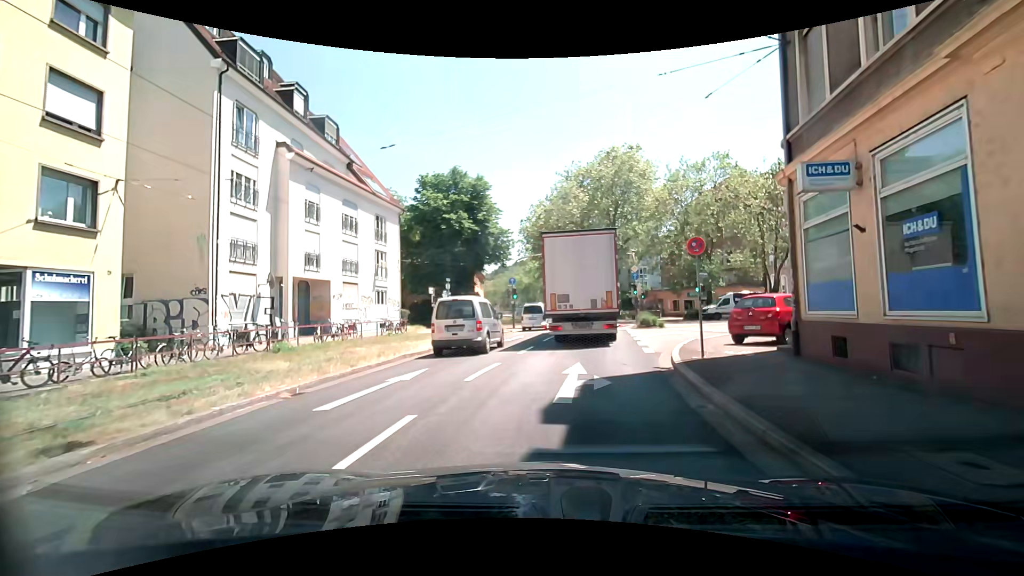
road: primary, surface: asphalt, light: Day
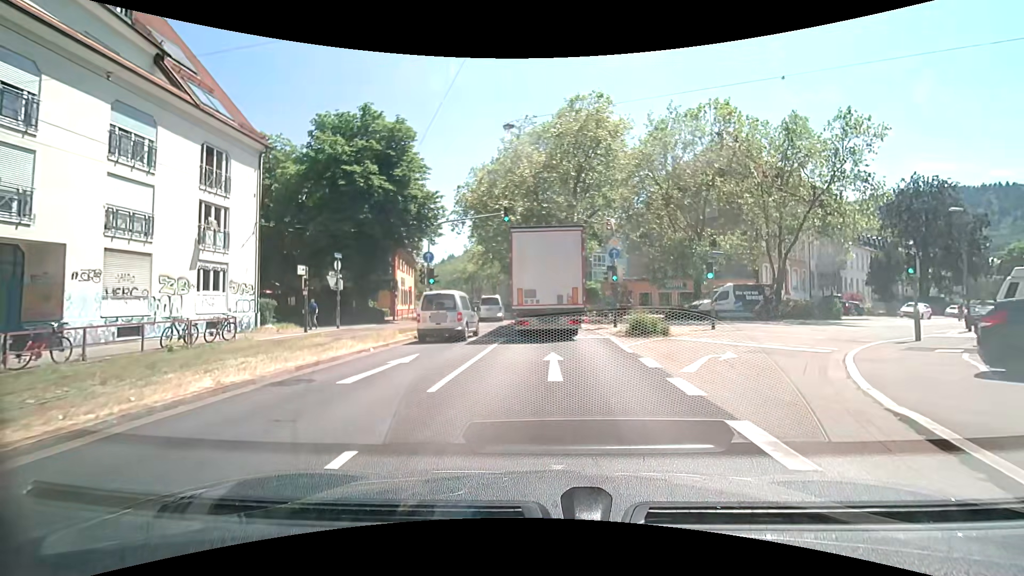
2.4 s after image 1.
(+0.6, +13.5) m; +5°
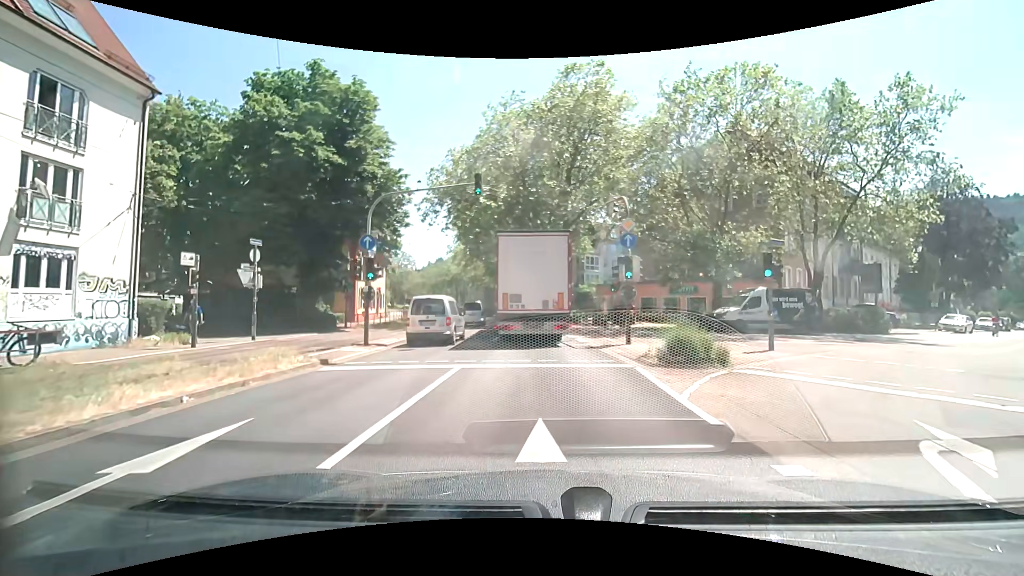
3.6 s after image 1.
(+0.1, +7.3) m; +3°
(0, +10) (-1, +20) (-1, +30) (-2, +40) (-3, +50) (-5, +60) (-7, +69) (-10, +79) (-12, +89) (-15, +99) m
